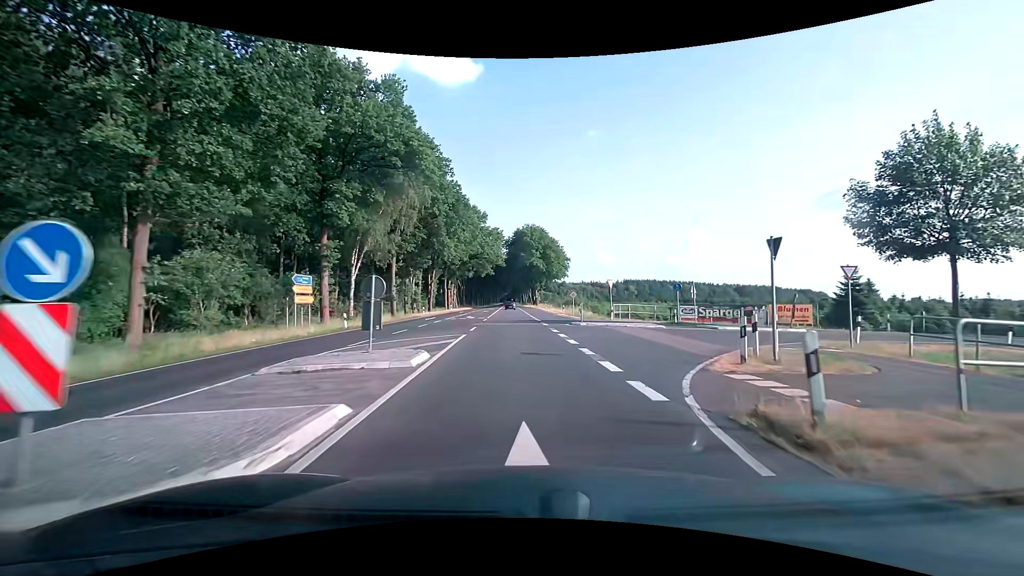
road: primary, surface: asphalt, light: Day
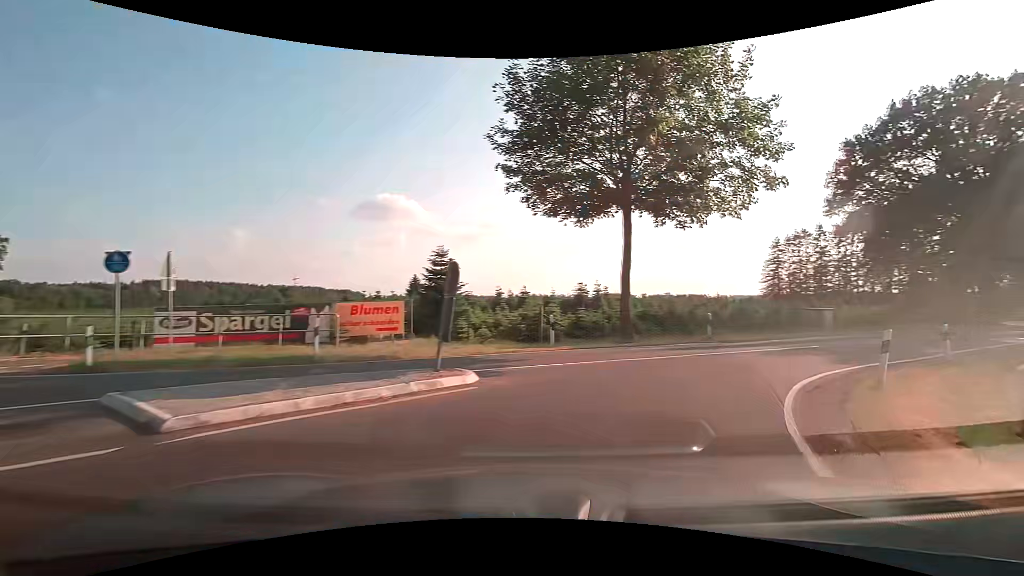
(+7.1, +20.7) m; +47°
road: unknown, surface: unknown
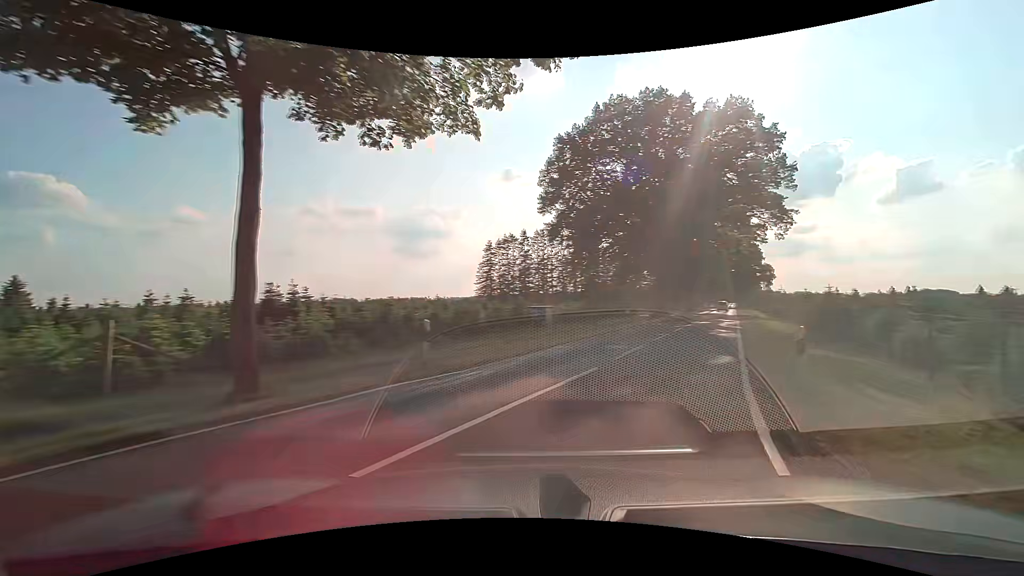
(+2.6, +9.6) m; +30°
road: tertiary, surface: asphalt
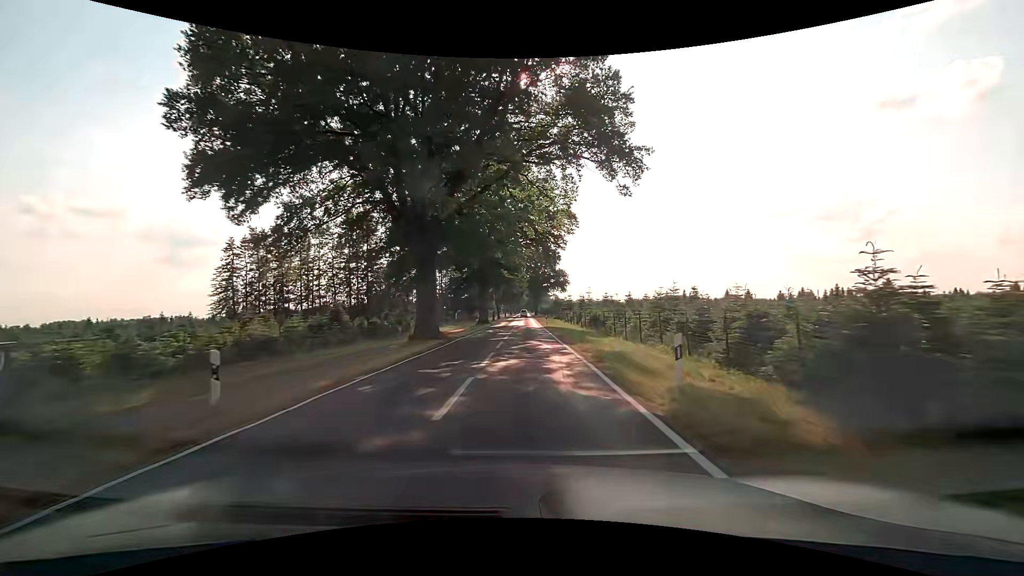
(+8.8, +24.4) m; +25°
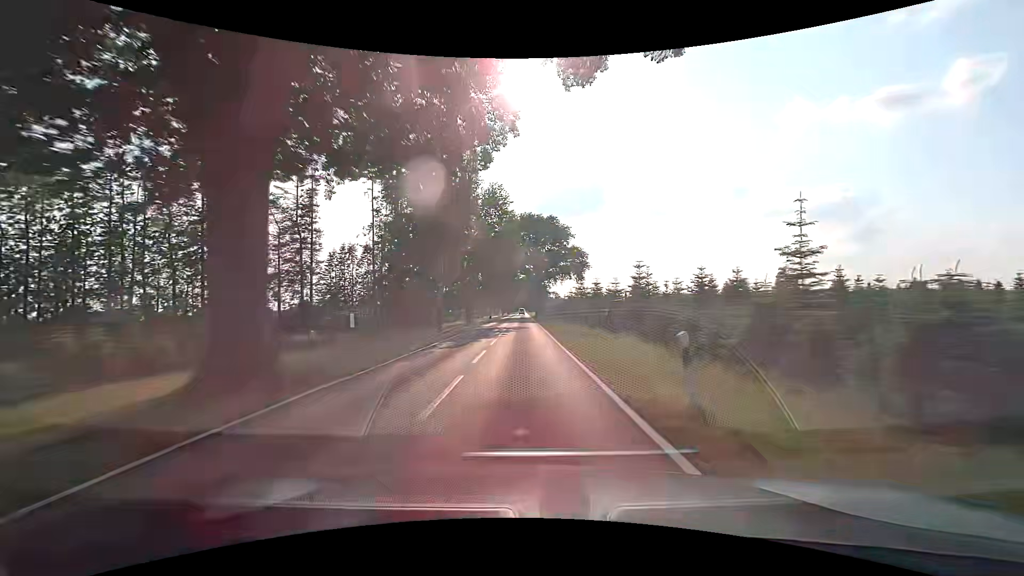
(+0.3, +53.4) m; +1°
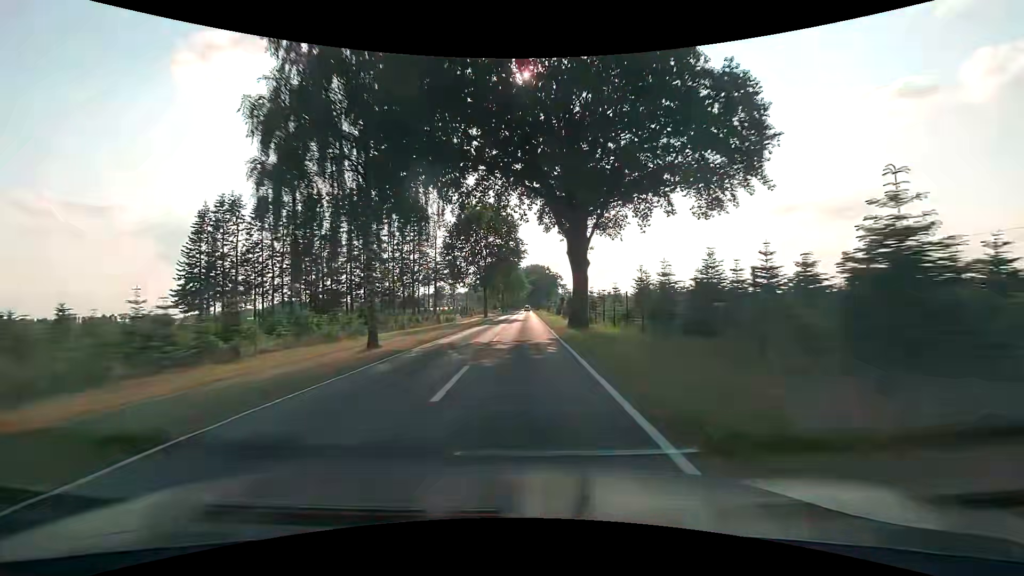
(-0.5, +71.1) m; -1°
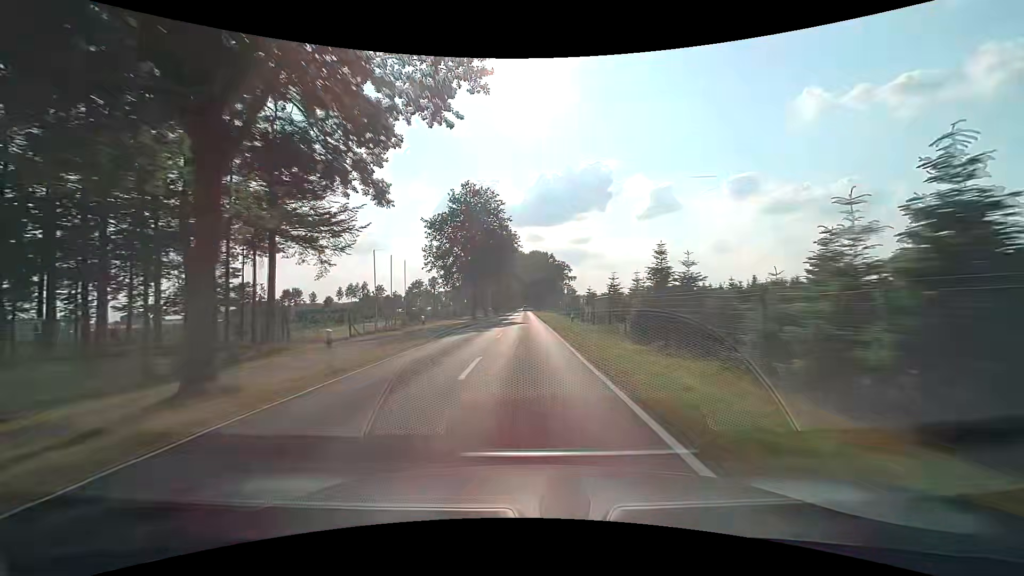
(+0.2, +61.3) m; 0°
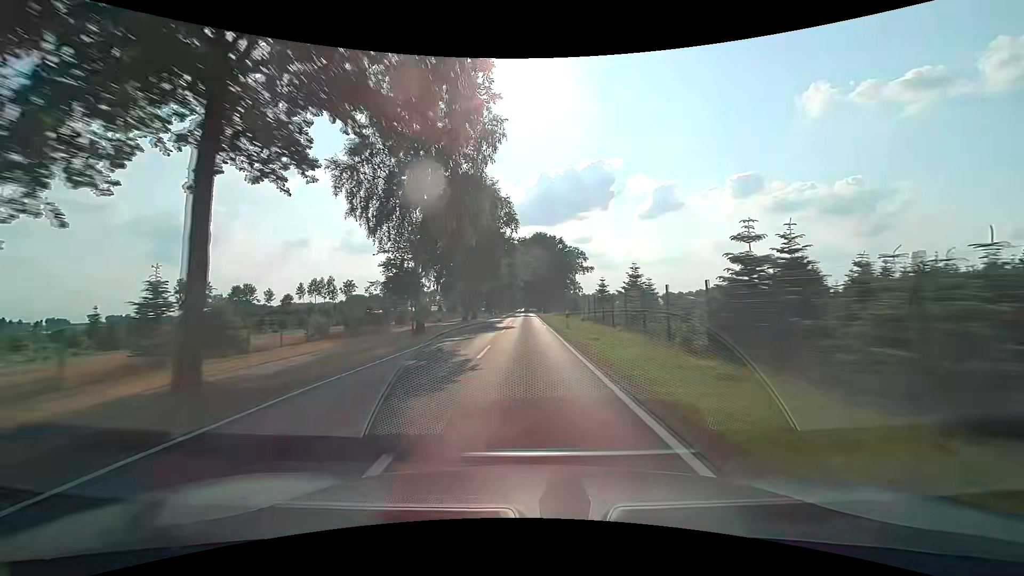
(0.0, +46.6) m; 0°
(0, +10) (0, +20) (0, +30) (0, +40) (0, +50) (0, +60) (0, +70) (0, +80) (0, +90) (0, +100) m
